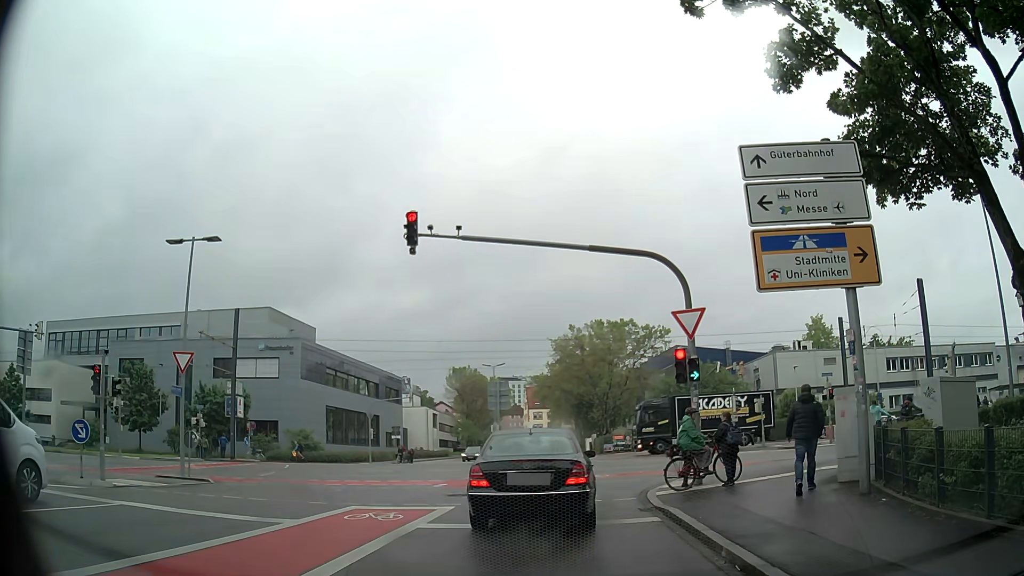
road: secondary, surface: asphalt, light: Day
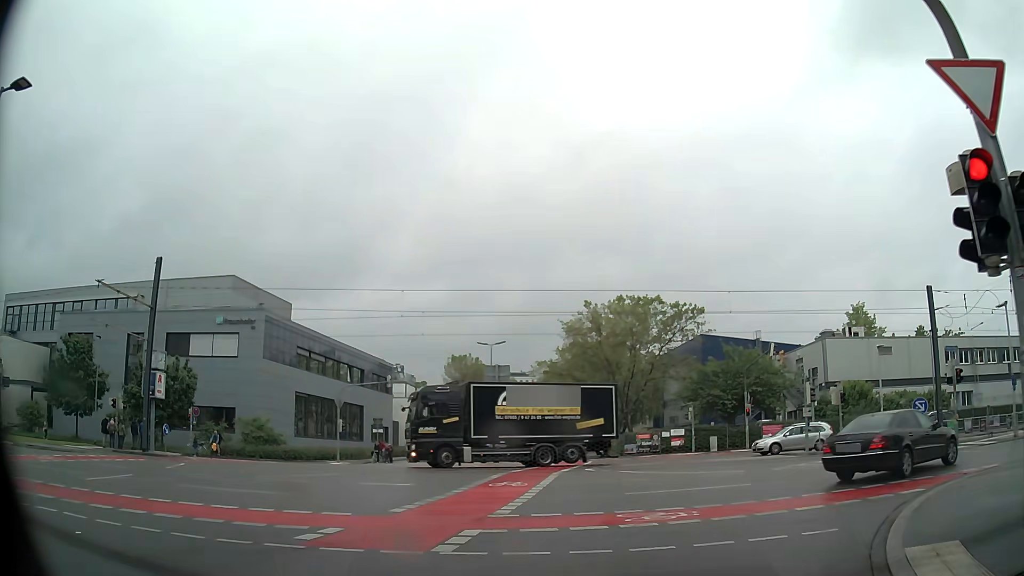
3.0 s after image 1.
(+0.2, +11.8) m; 0°
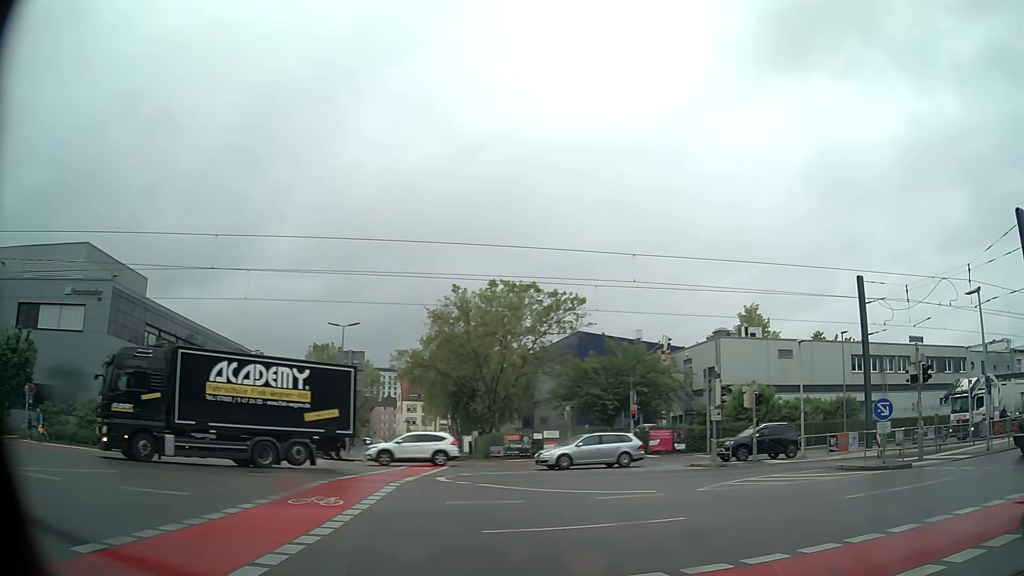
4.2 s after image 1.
(+0.4, +5.8) m; +11°
